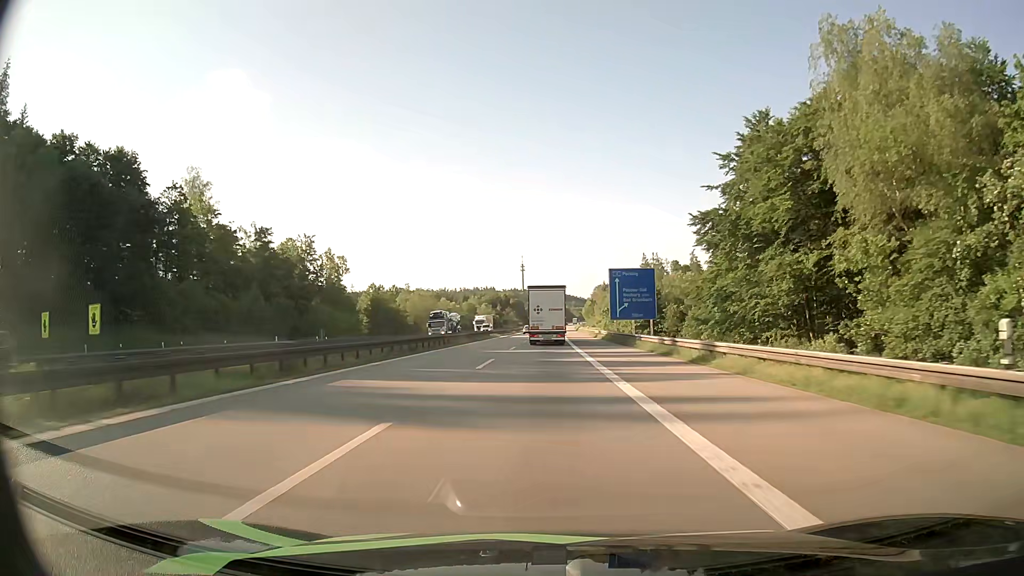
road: motorway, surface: asphalt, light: Day
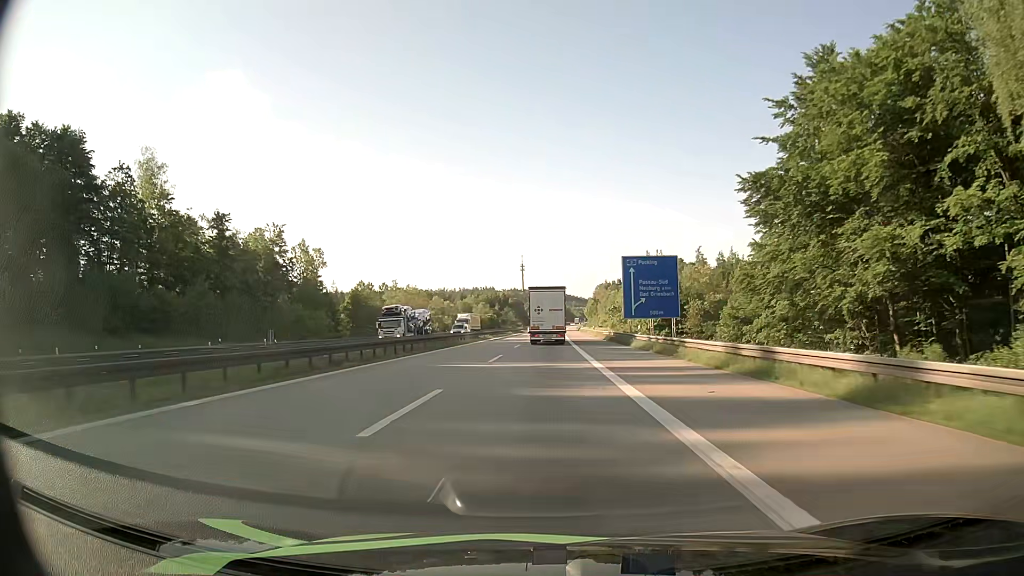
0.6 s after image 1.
(0.0, +13.6) m; 0°
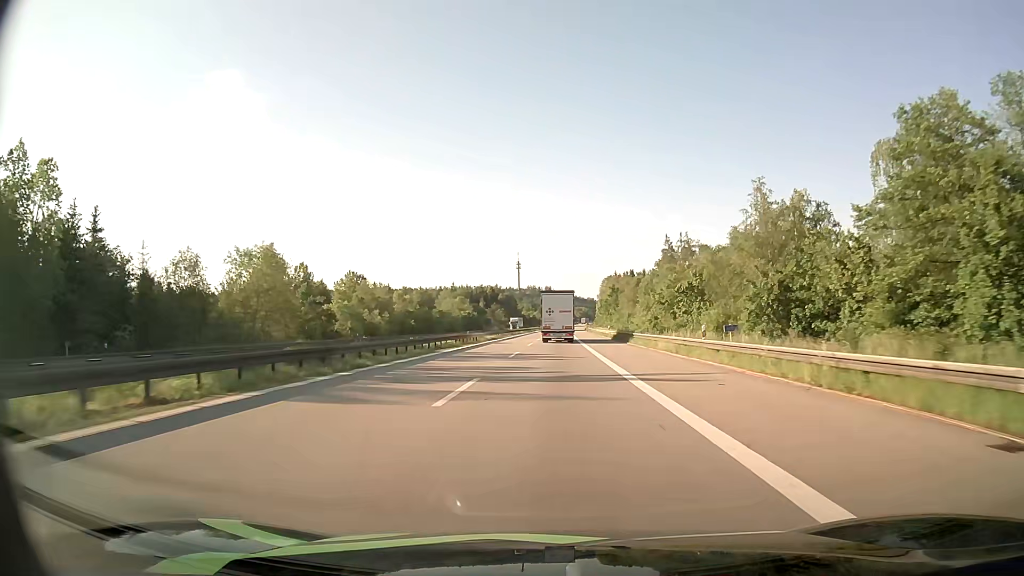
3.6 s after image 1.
(0.0, +68.5) m; 0°
(0, +10) (0, +20) (0, +30) (0, +40) (+1, +50) (+1, +60) (+1, +70) (+1, +80) (+2, +90) (+2, +100) m
